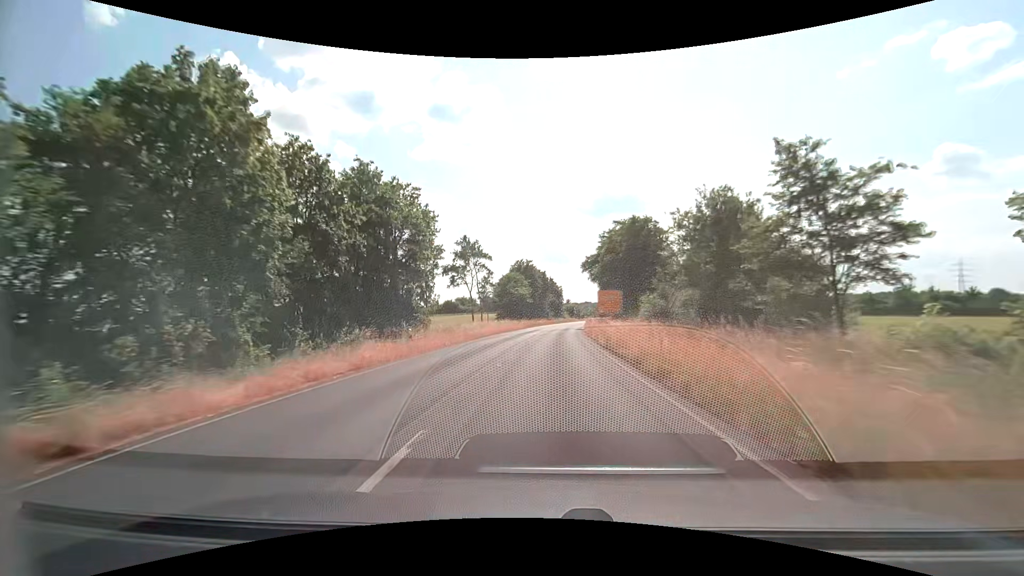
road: secondary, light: Day
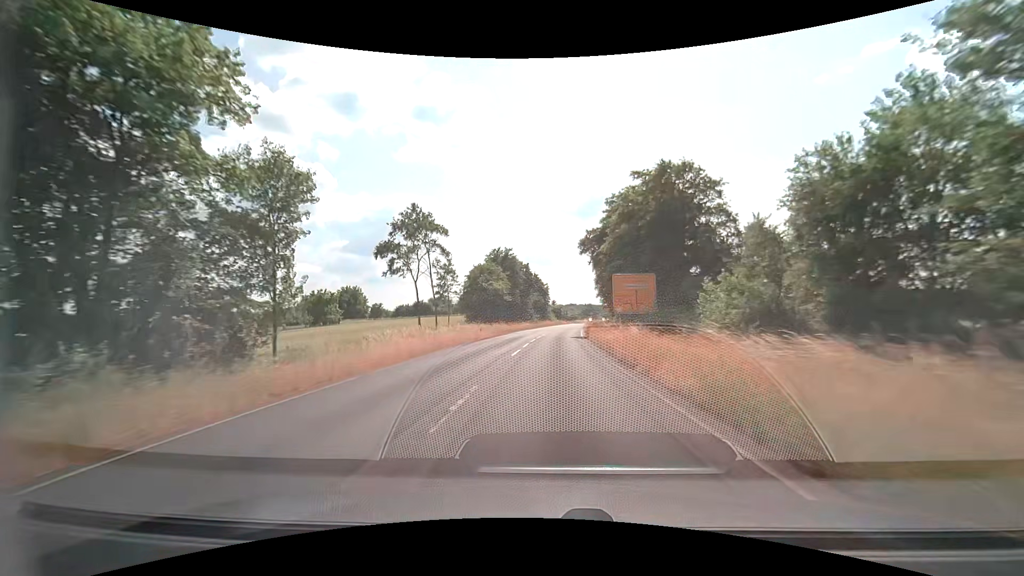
(+0.4, +21.0) m; +2°
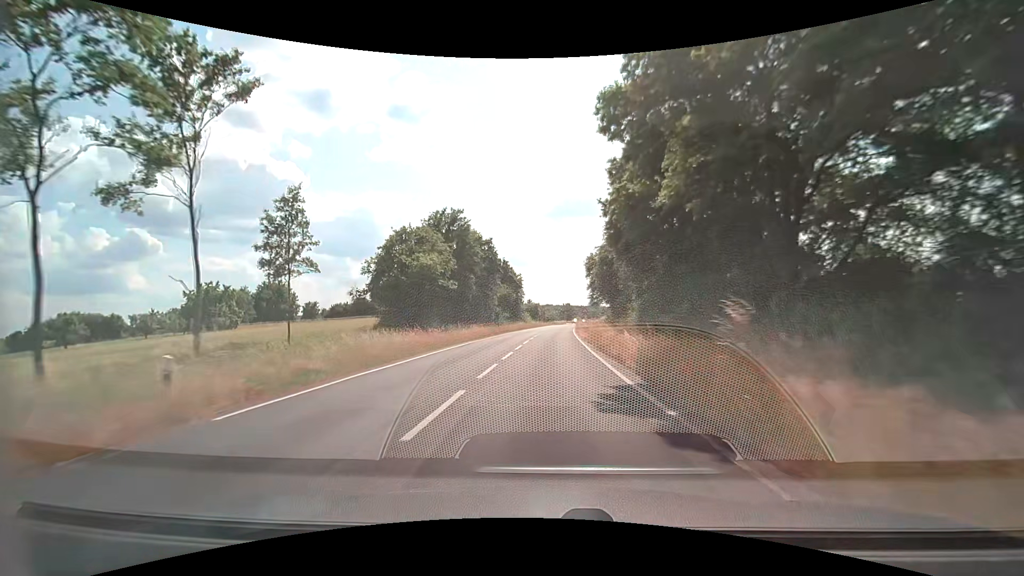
(+0.9, +31.2) m; +3°
(0, +10) (0, +20) (0, +30) (+1, +40) (+1, +50) (+2, +60) (+2, +70) (+3, +80) (+4, +90) (+4, +100) m
